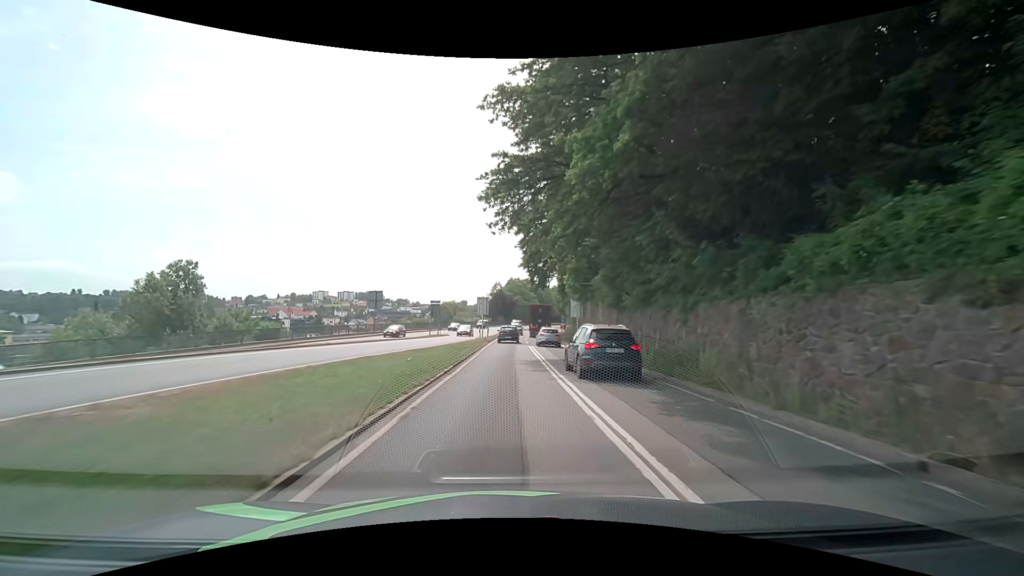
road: primary_link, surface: asphalt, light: Day
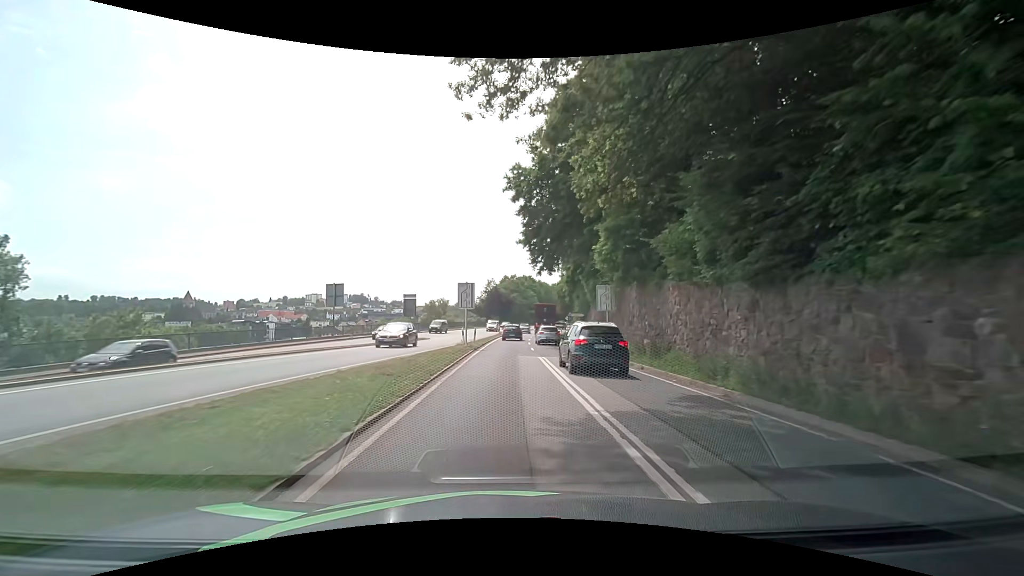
(+0.2, +14.4) m; +1°
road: primary
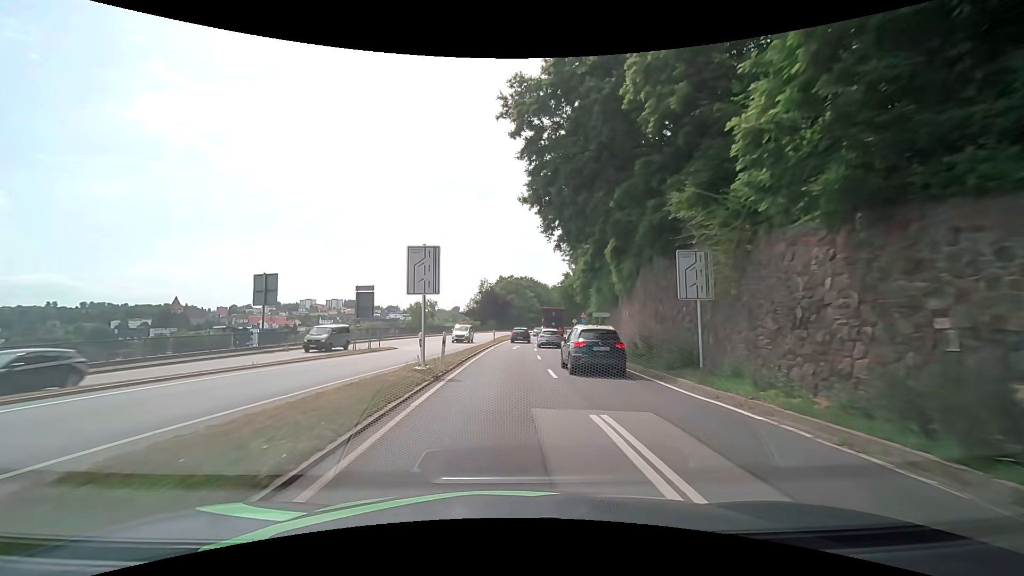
(0.0, +14.5) m; 0°
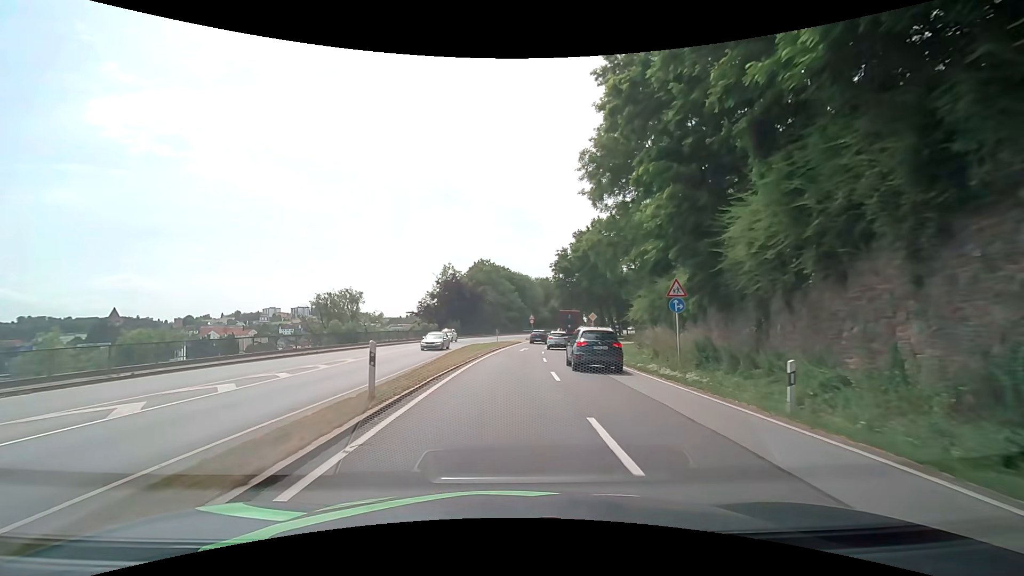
(+0.6, +36.7) m; +3°
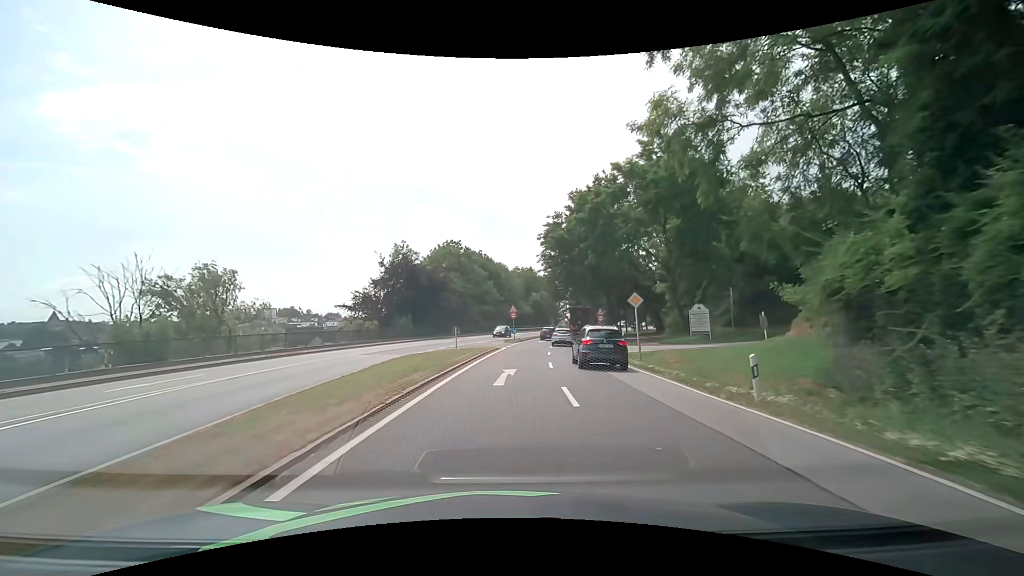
(+0.5, +23.0) m; +2°
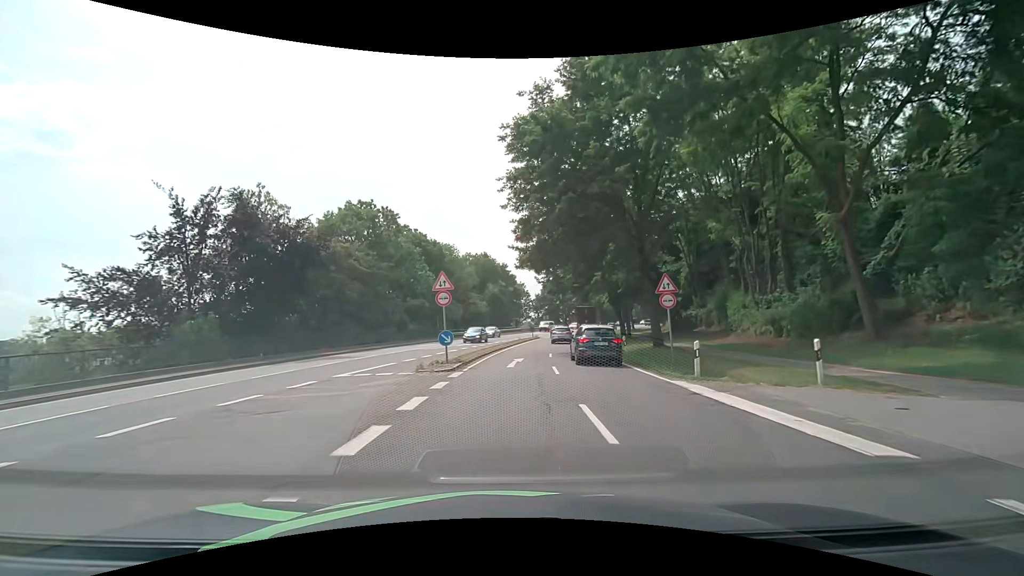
(+1.3, +30.2) m; +5°
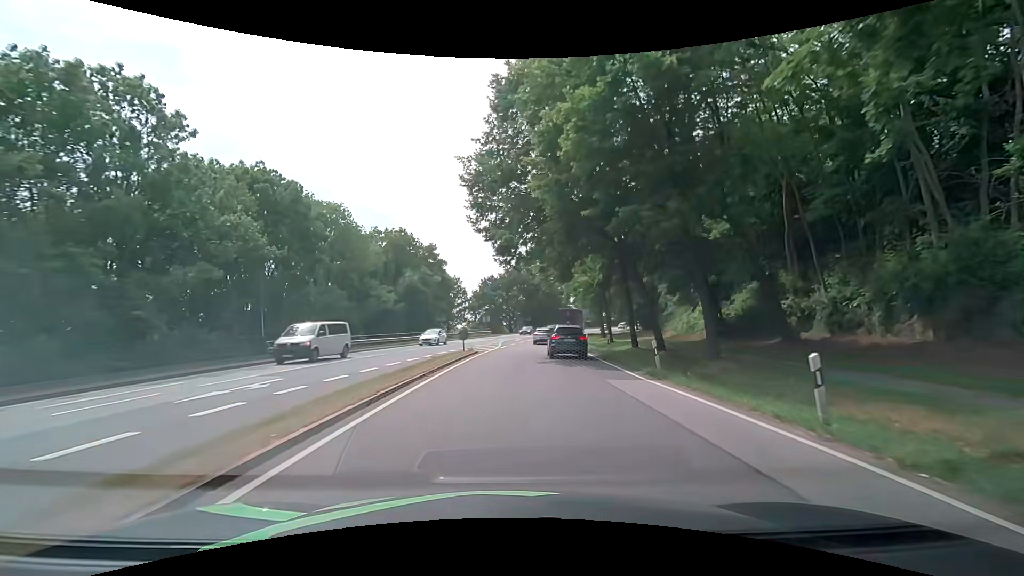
(+1.5, +29.1) m; +7°
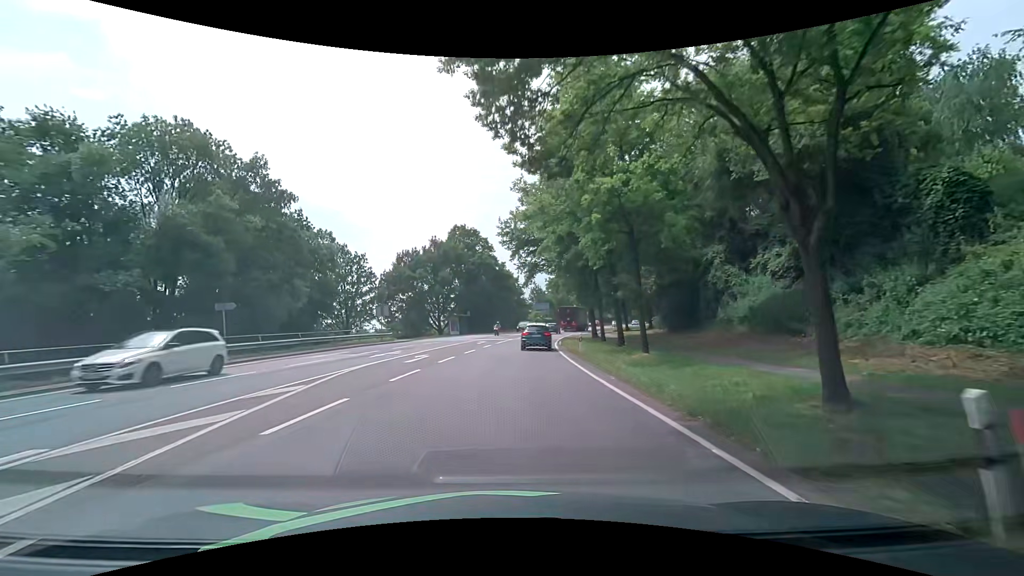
(+2.7, +36.7) m; +6°
(0, +10) (+1, +20) (+1, +30) (+2, +40) (+3, +50) (+5, +60) (+7, +70) (+9, +79) (+12, +89) (+15, +98) m
